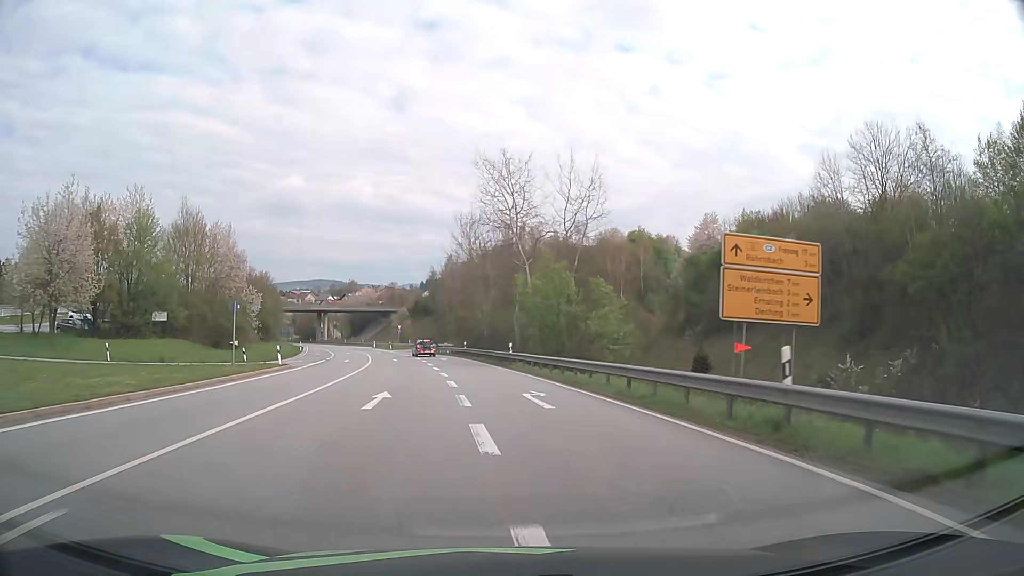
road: primary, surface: asphalt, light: Day
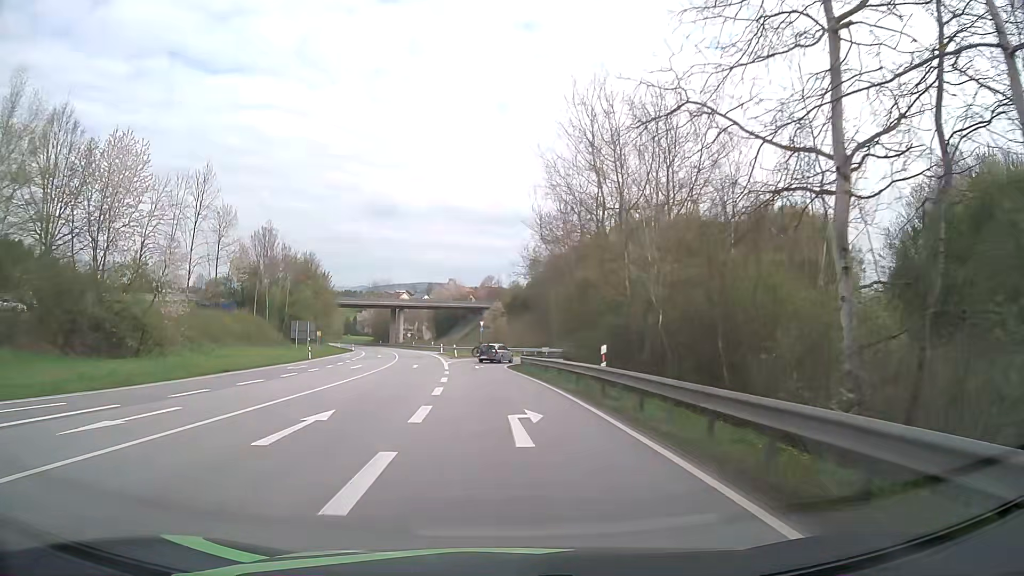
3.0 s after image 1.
(-2.8, +39.4) m; -9°
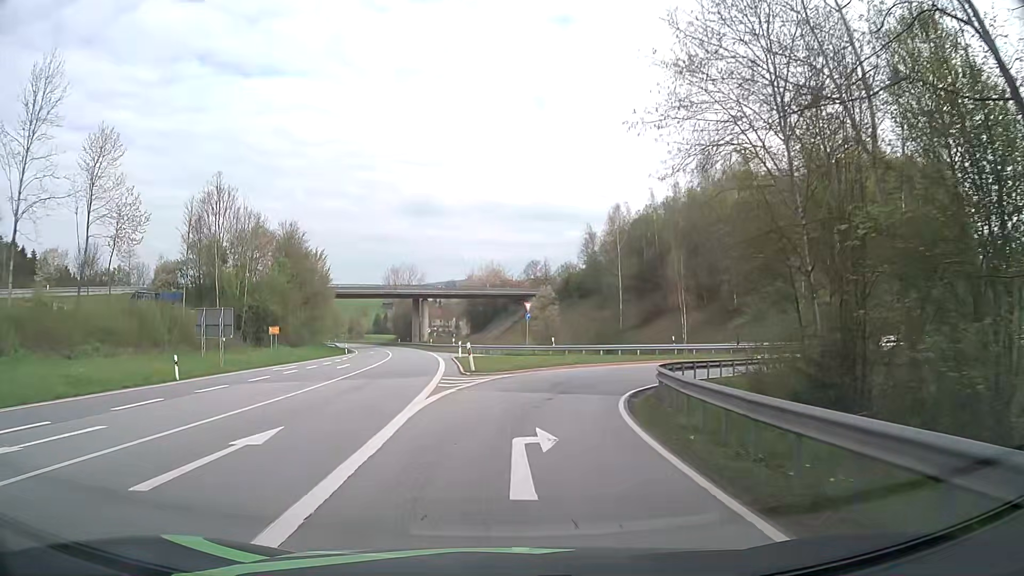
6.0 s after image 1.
(-1.4, +32.8) m; -4°
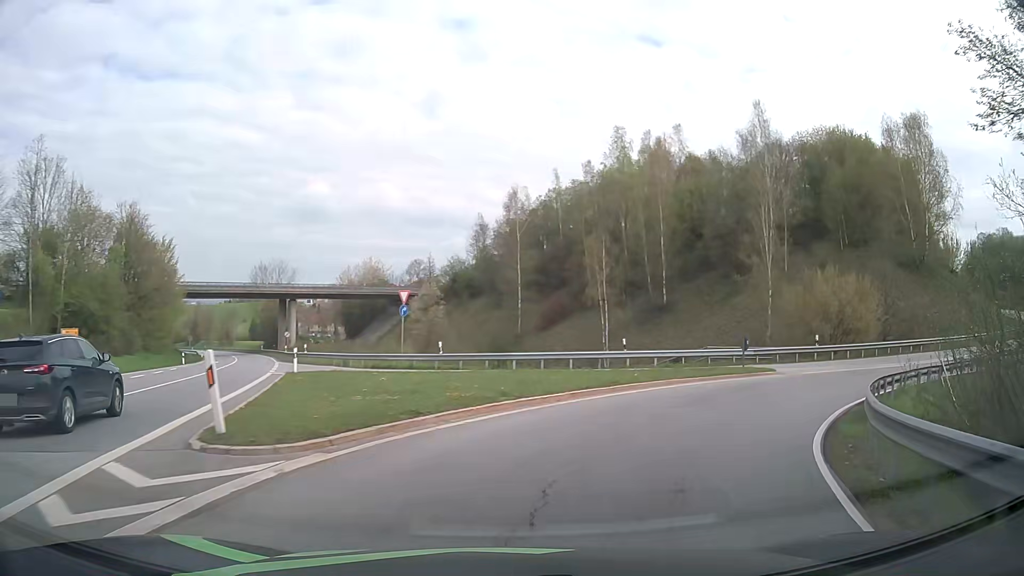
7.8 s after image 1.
(+0.6, +16.5) m; +8°
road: primary_link
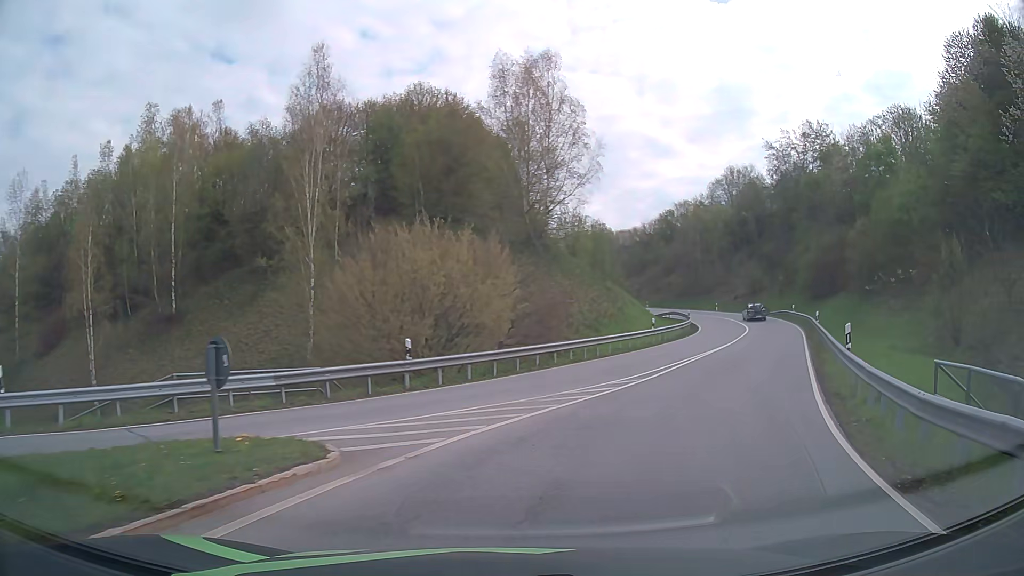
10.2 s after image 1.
(+6.2, +17.2) m; +39°
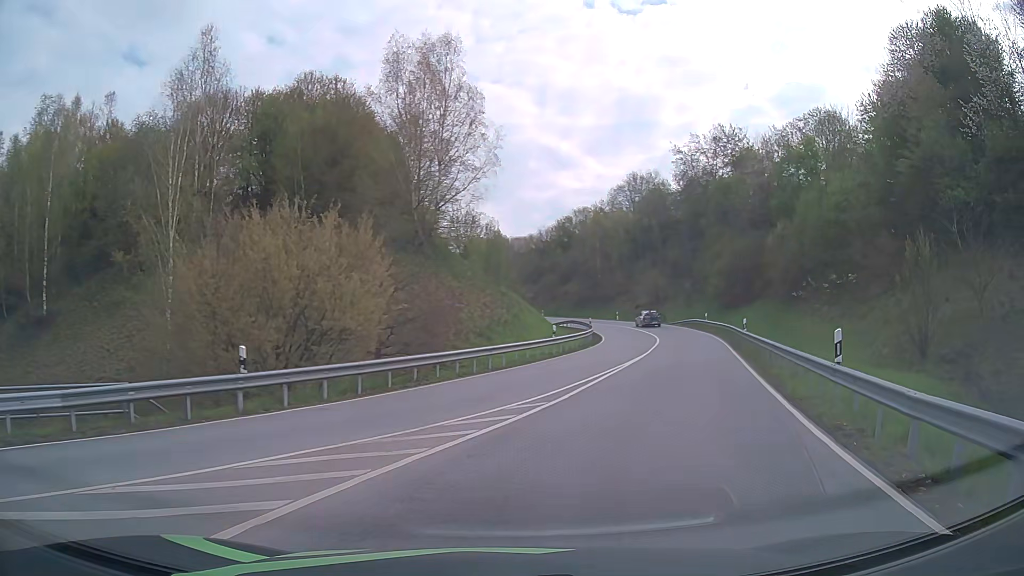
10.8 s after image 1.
(+0.4, +4.5) m; +9°
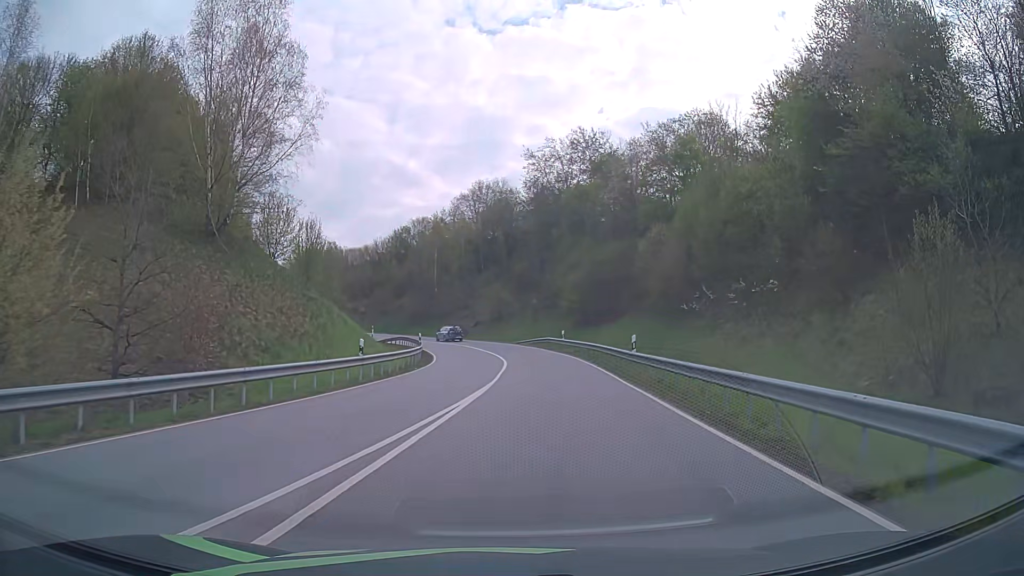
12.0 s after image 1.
(+1.3, +9.3) m; +14°
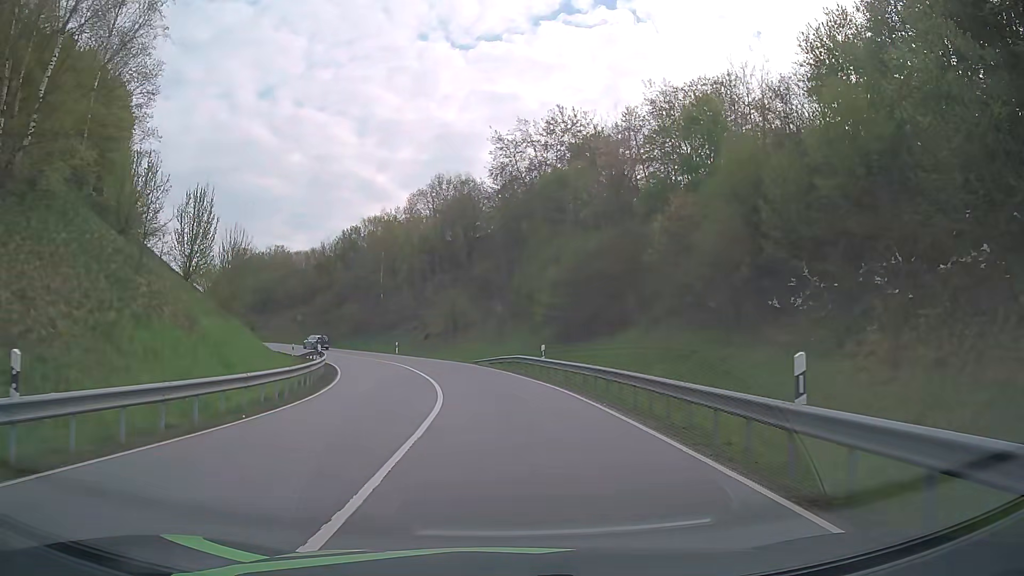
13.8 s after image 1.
(+0.7, +15.7) m; +3°
(0, +10) (-1, +20) (-2, +30) (-4, +40) (-7, +49) (-11, +58) (-16, +67) (-22, +75) (-28, +83) (-35, +90) m
